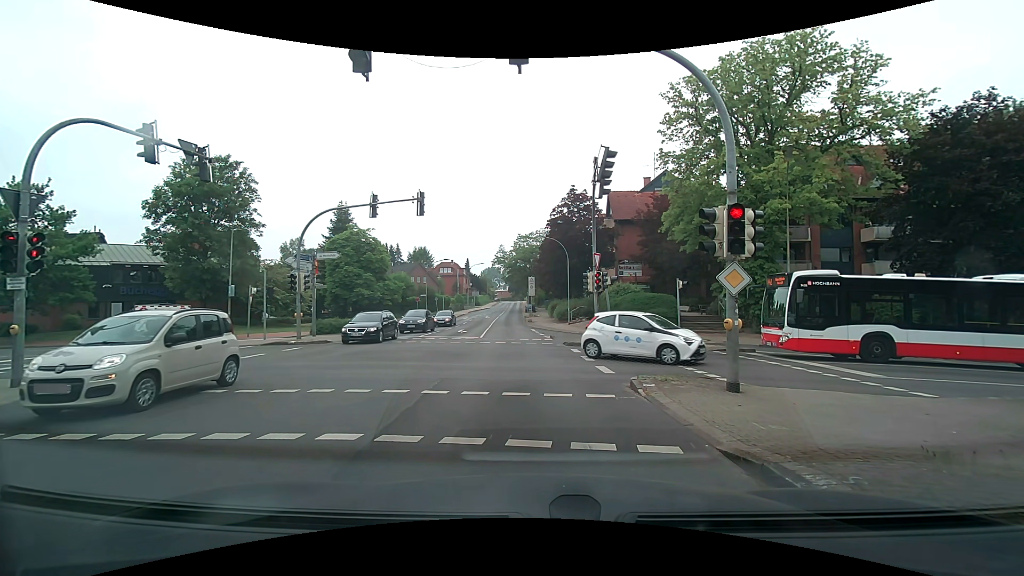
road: secondary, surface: asphalt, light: Day
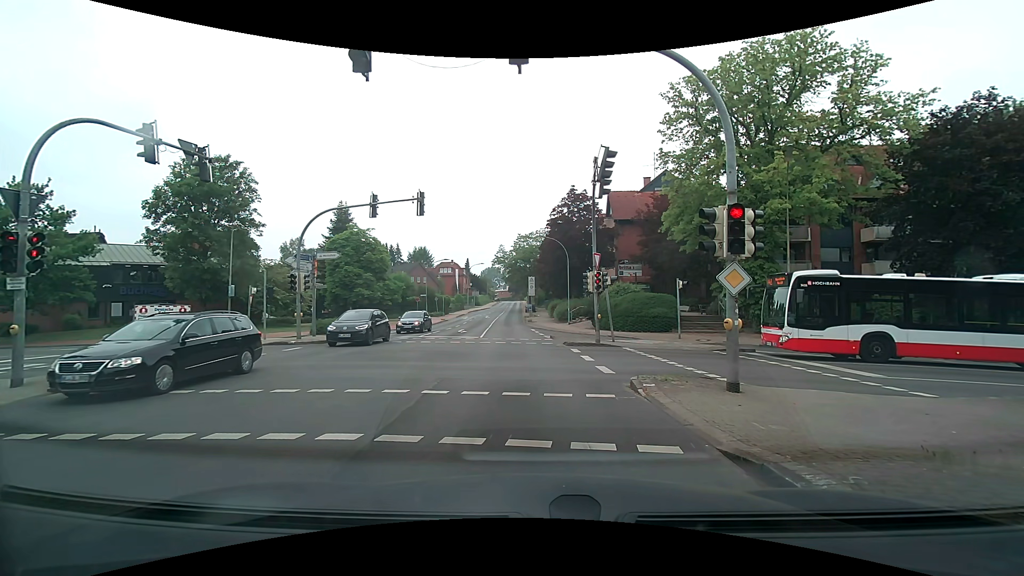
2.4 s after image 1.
(0.0, 0.0) m; 0°
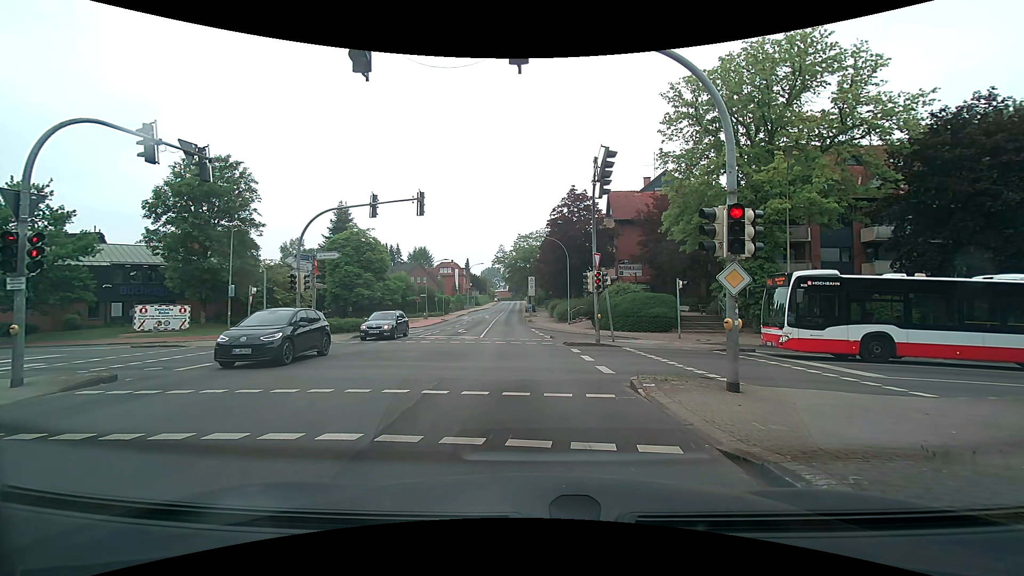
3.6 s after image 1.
(0.0, 0.0) m; 0°
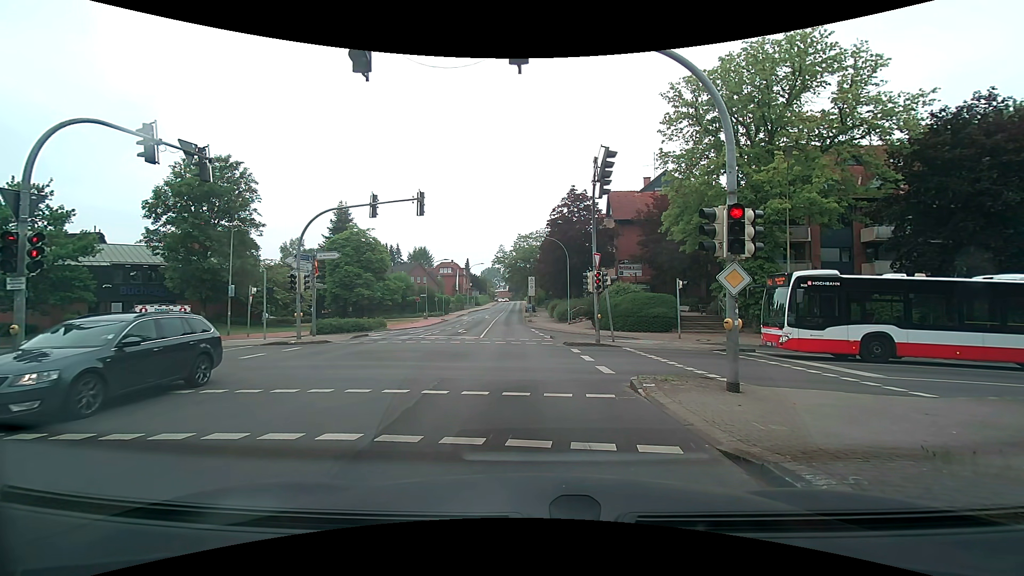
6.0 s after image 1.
(0.0, 0.0) m; 0°
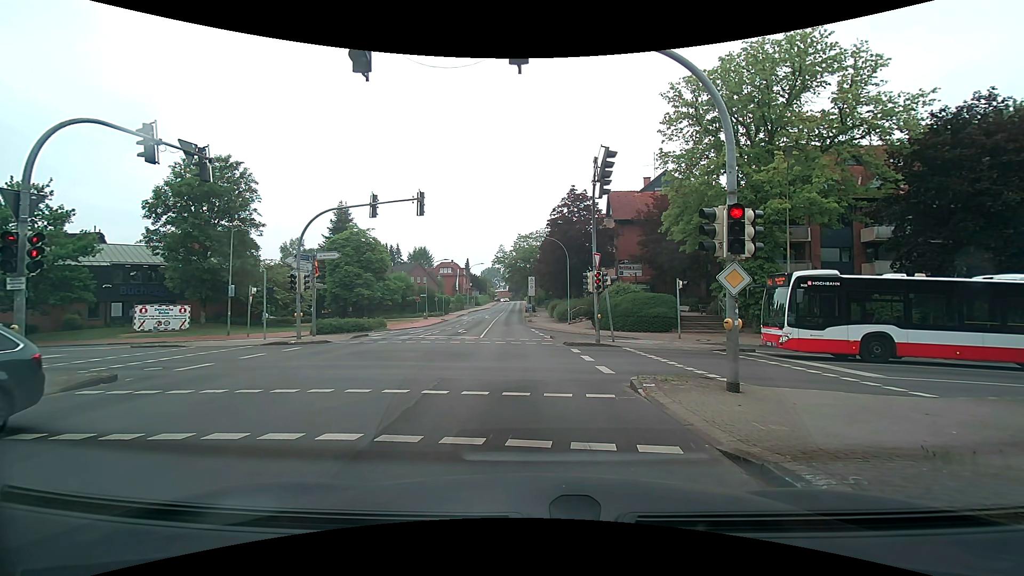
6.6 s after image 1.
(0.0, 0.0) m; 0°
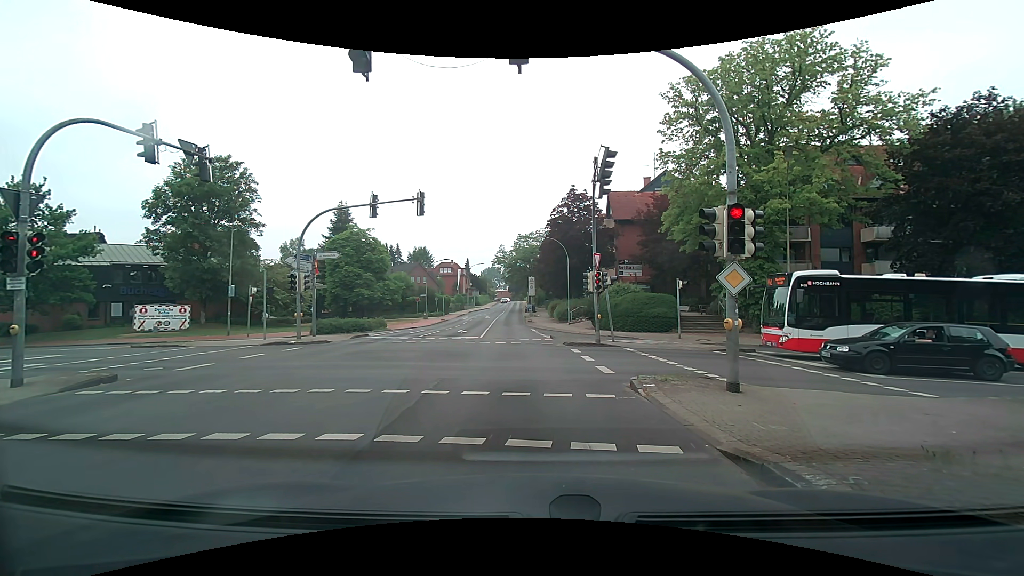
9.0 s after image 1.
(0.0, 0.0) m; 0°
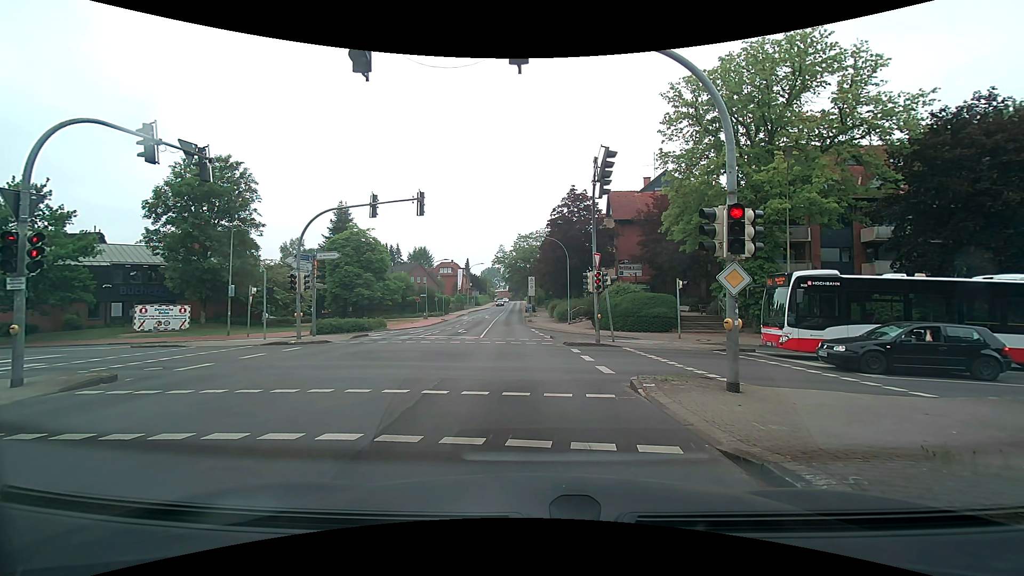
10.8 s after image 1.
(0.0, 0.0) m; 0°
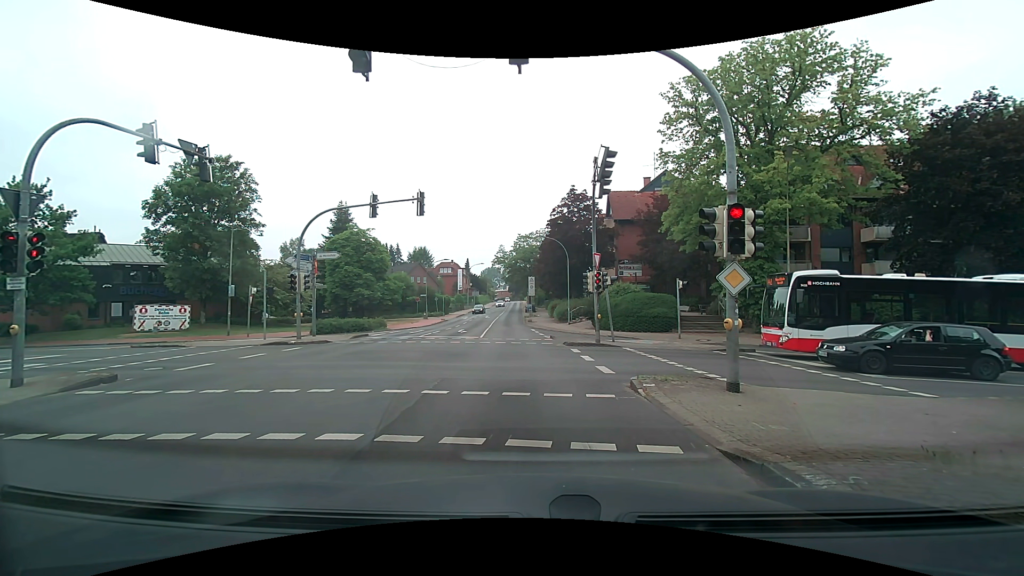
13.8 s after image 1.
(0.0, 0.0) m; 0°
(0, +10) (+1, +20) (0, +30) (0, +40) (0, +50) (-1, +60) (-1, +70) (0, +80) (0, +90) (0, +100) m
